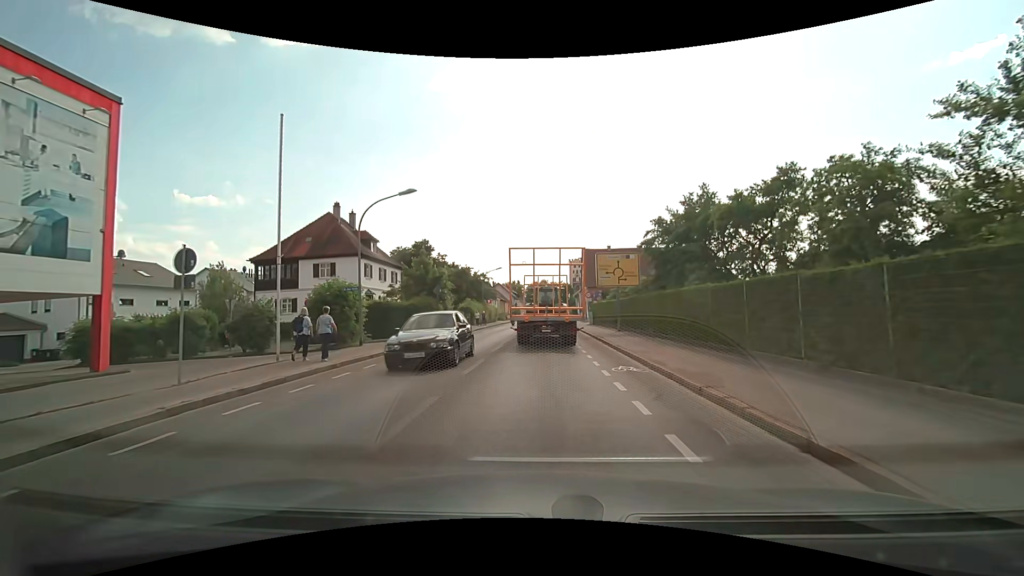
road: secondary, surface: asphalt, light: Day
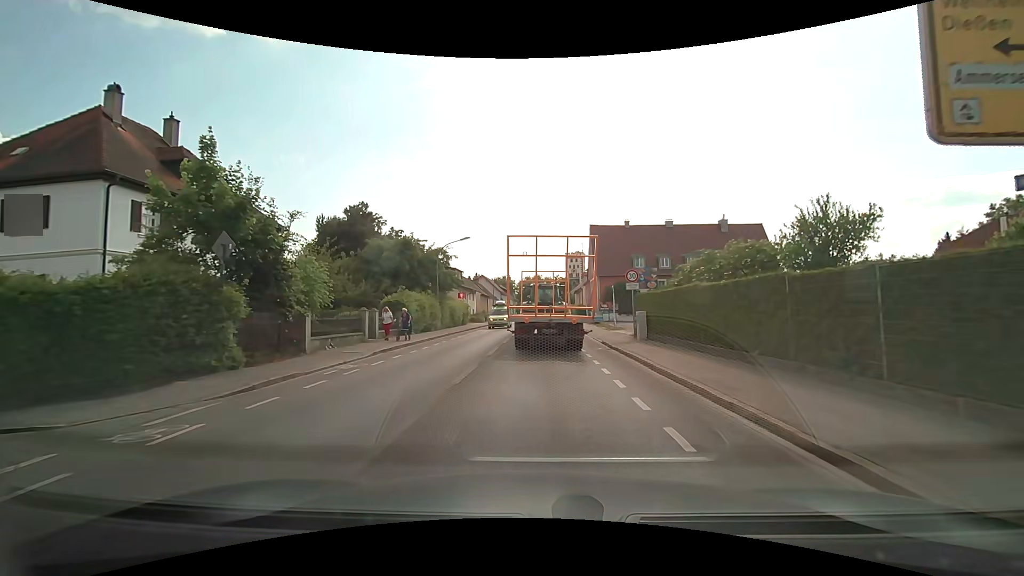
(+0.2, +25.6) m; 0°
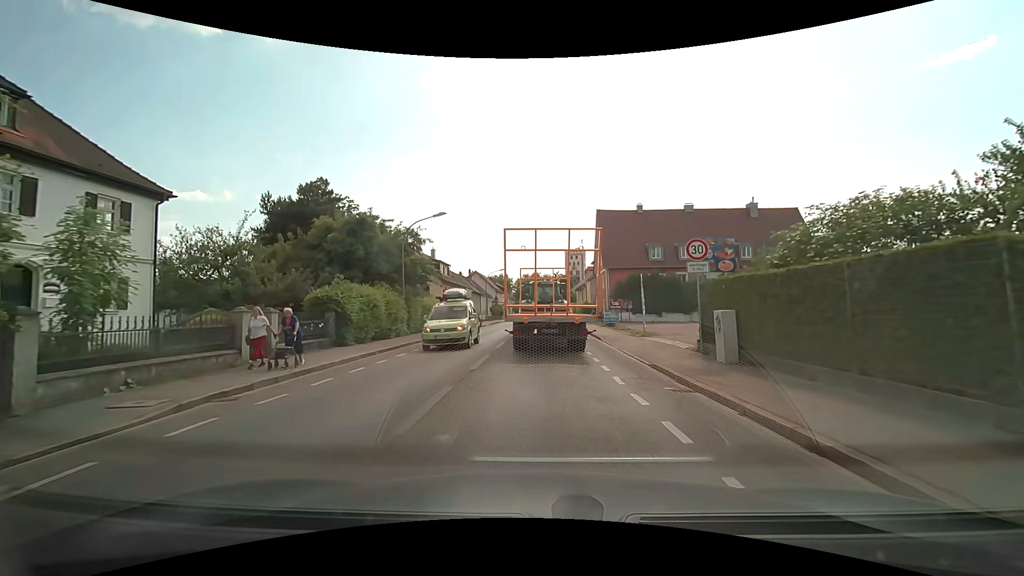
(+0.1, +9.6) m; +1°
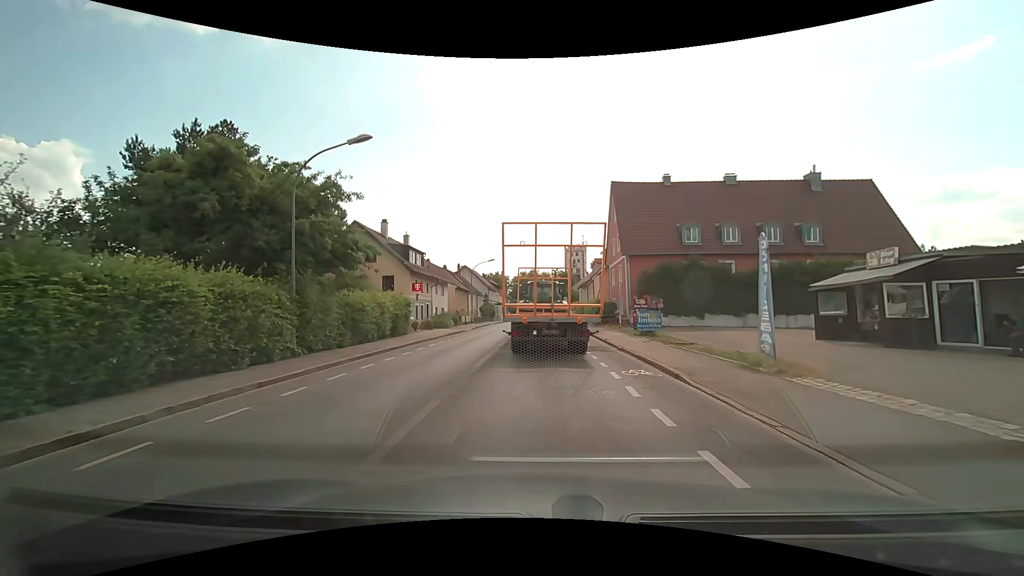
(0.0, +13.1) m; 0°
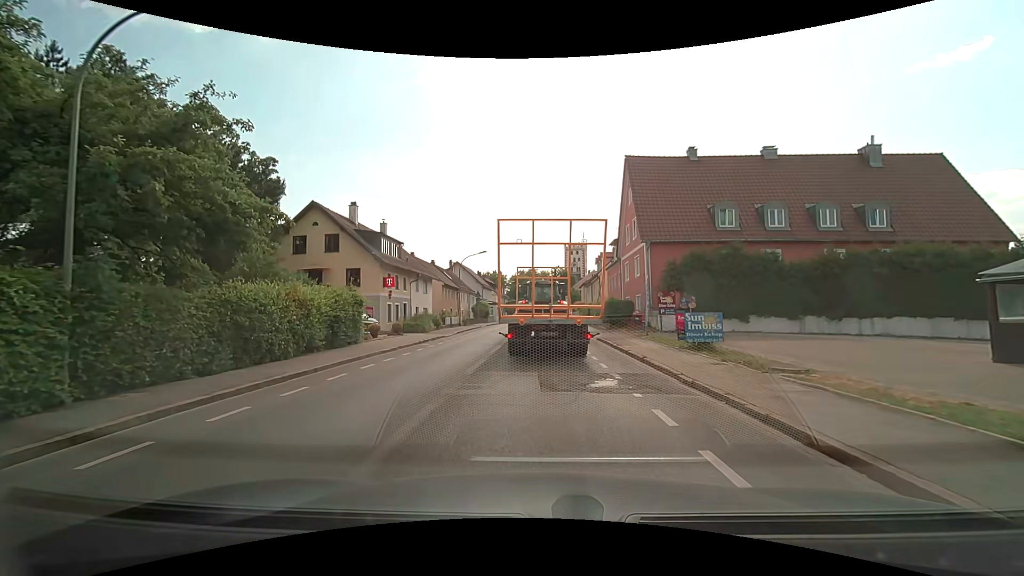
(0.0, +7.9) m; -1°
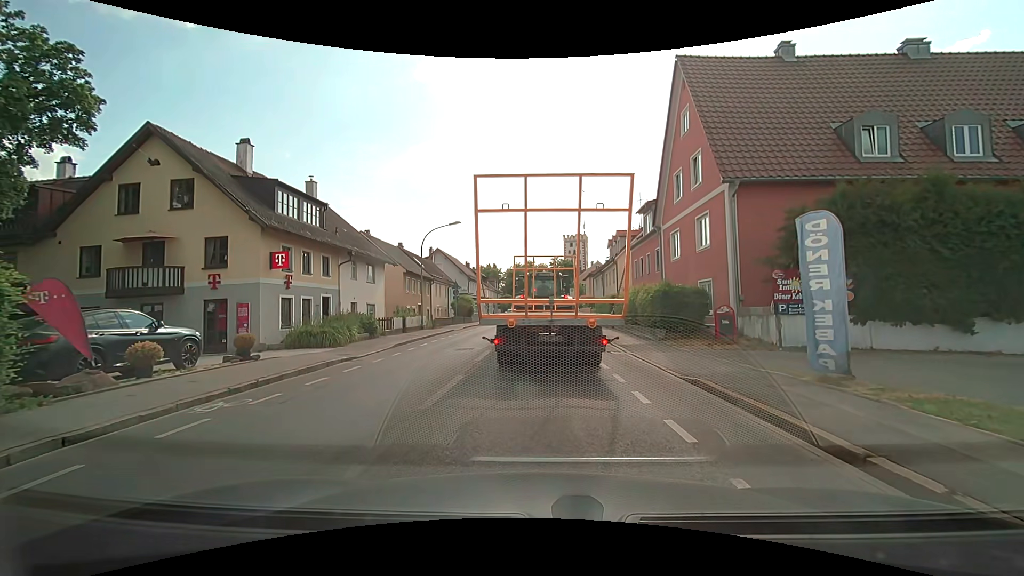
(+0.2, +14.4) m; +1°
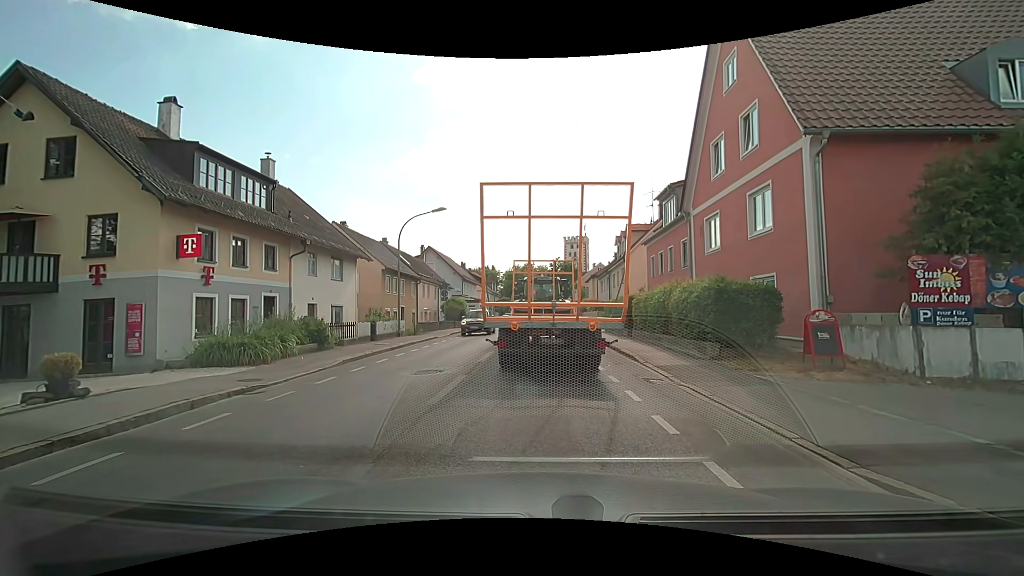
(0.0, +5.2) m; +1°
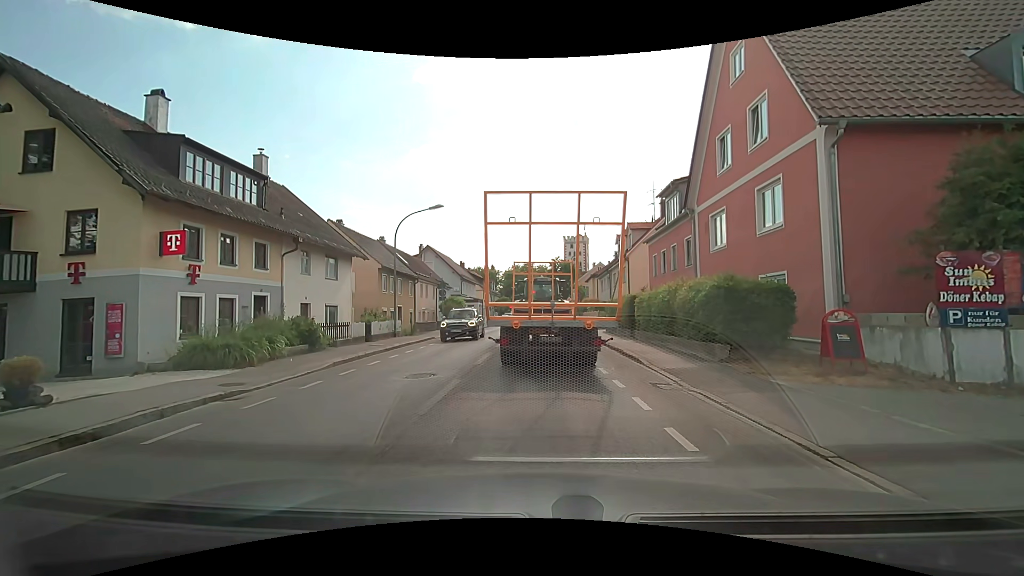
(0.0, +0.7) m; 0°
